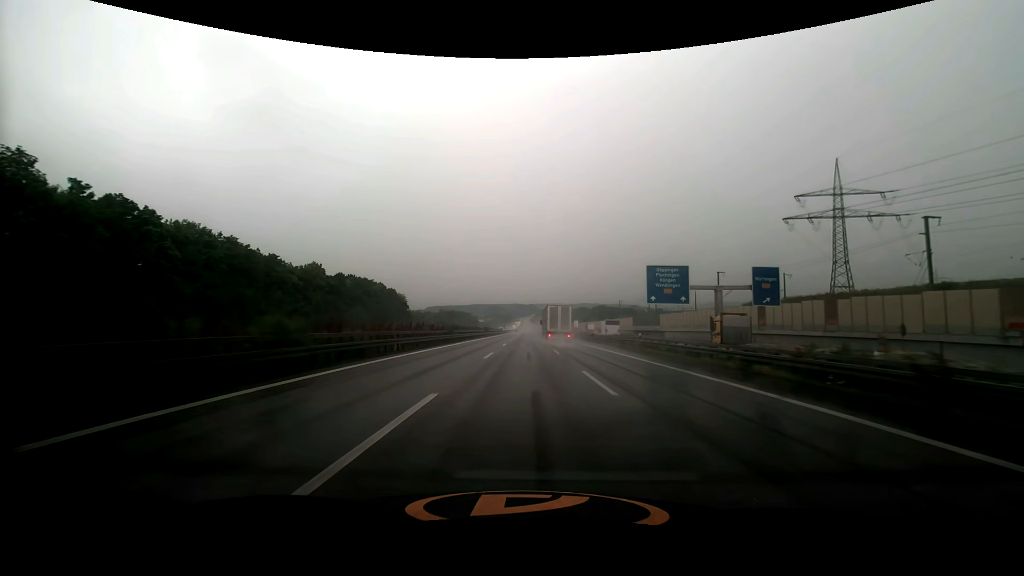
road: motorway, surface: asphalt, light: Day
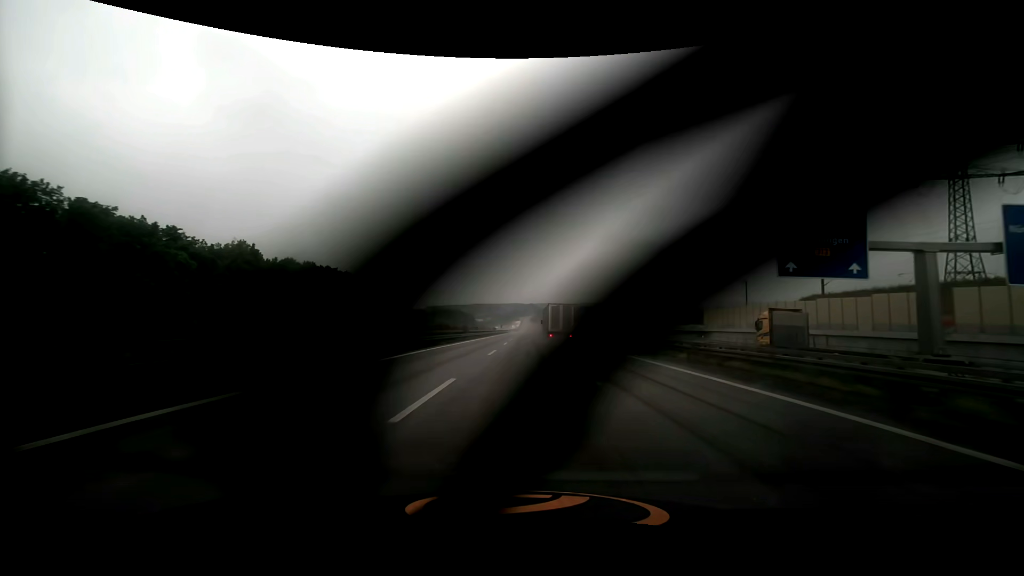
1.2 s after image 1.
(0.0, +33.5) m; 0°
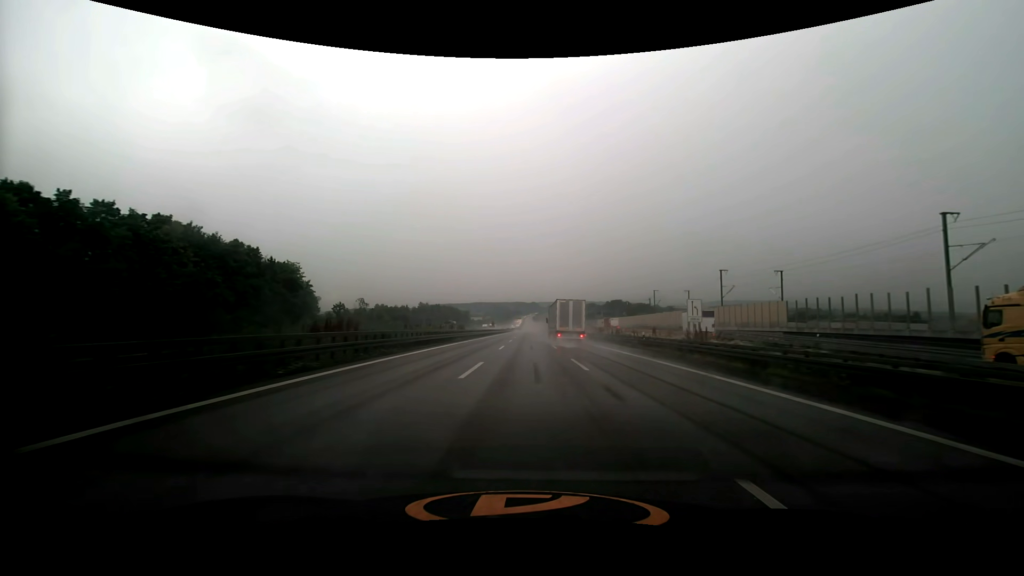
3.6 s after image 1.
(-0.2, +67.1) m; 0°
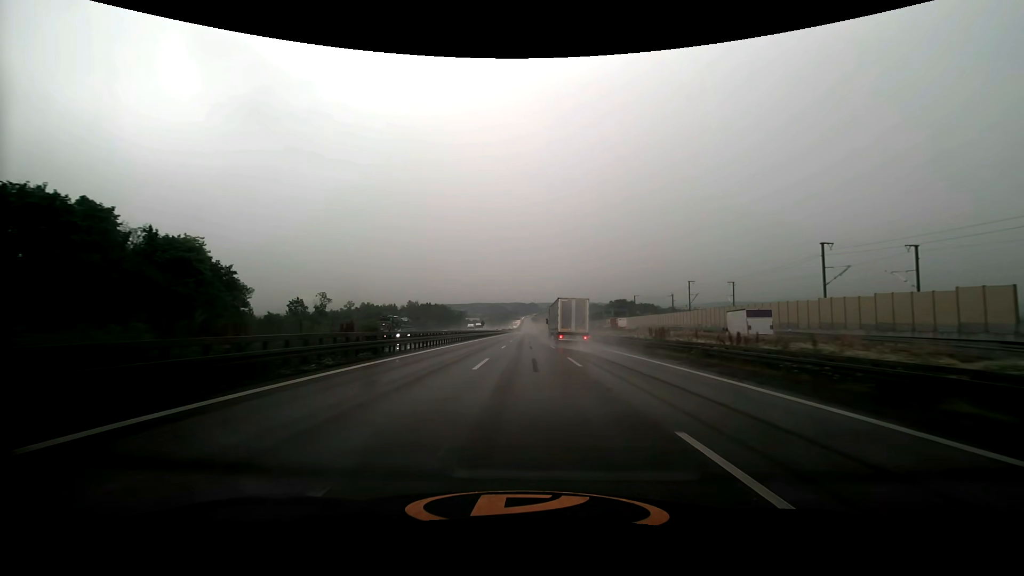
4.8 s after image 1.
(0.0, +33.3) m; 0°
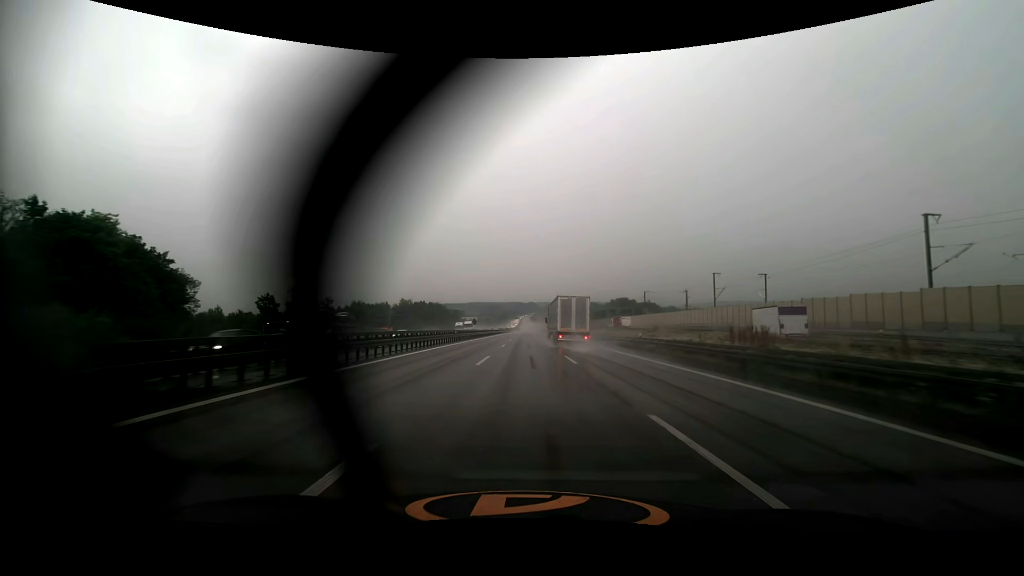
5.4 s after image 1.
(0.0, +16.6) m; 0°
(0, +10) (0, +20) (0, +30) (0, +40) (0, +50) (0, +60) (0, +70) (0, +80) (0, +90) (0, +100) m
